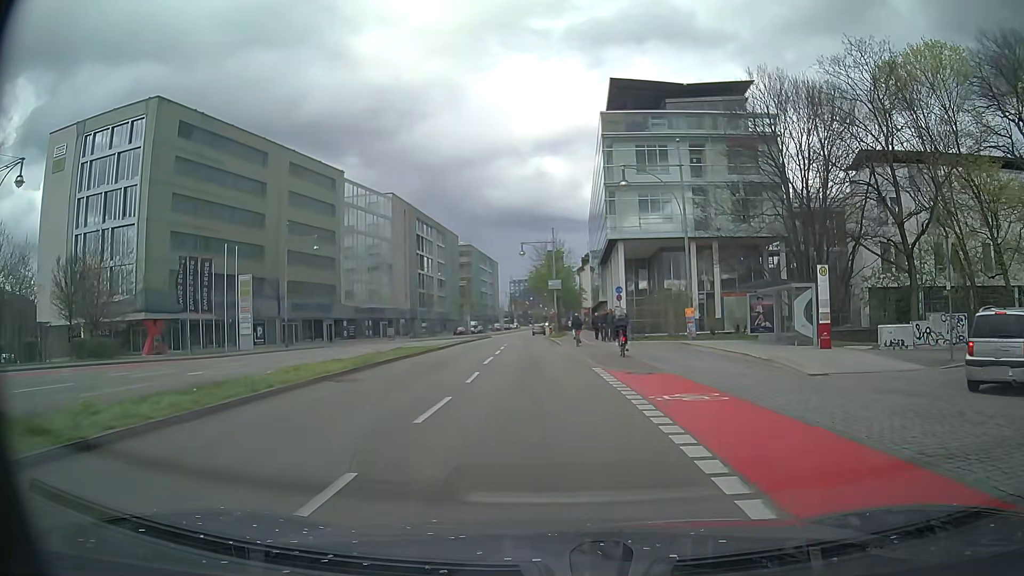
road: primary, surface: asphalt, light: Day
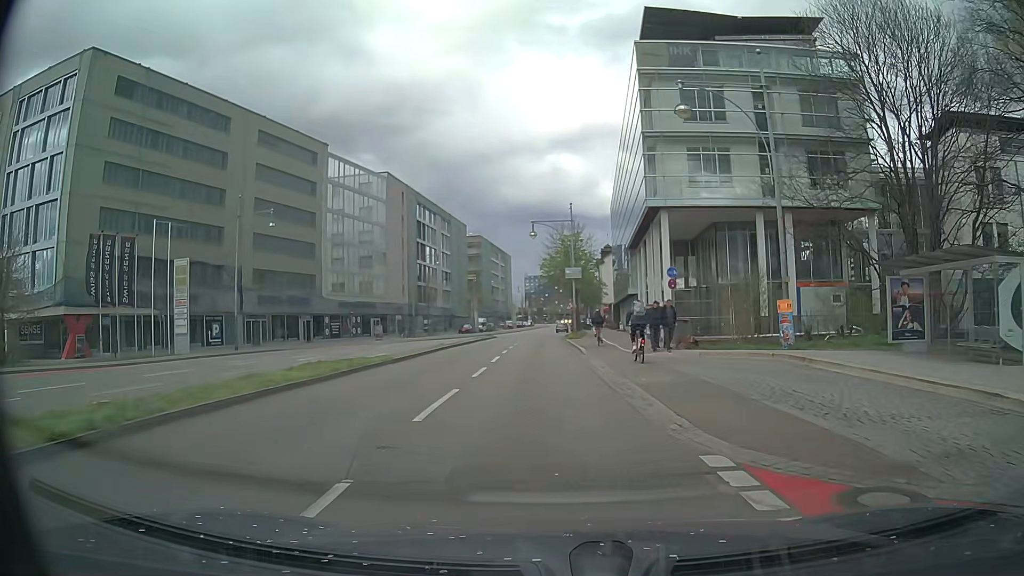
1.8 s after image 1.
(-0.2, +12.6) m; -2°
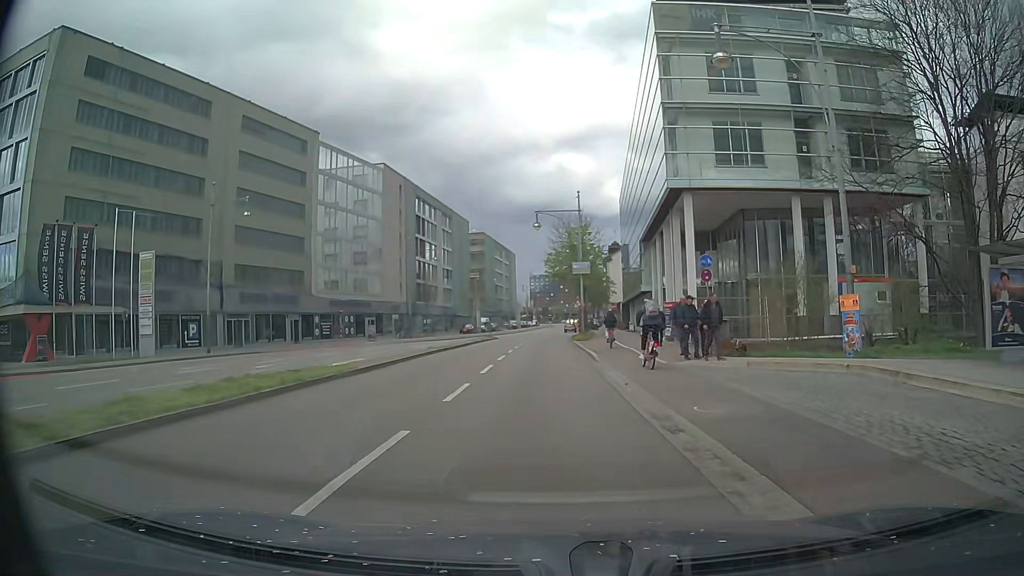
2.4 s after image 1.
(0.0, +4.8) m; 0°
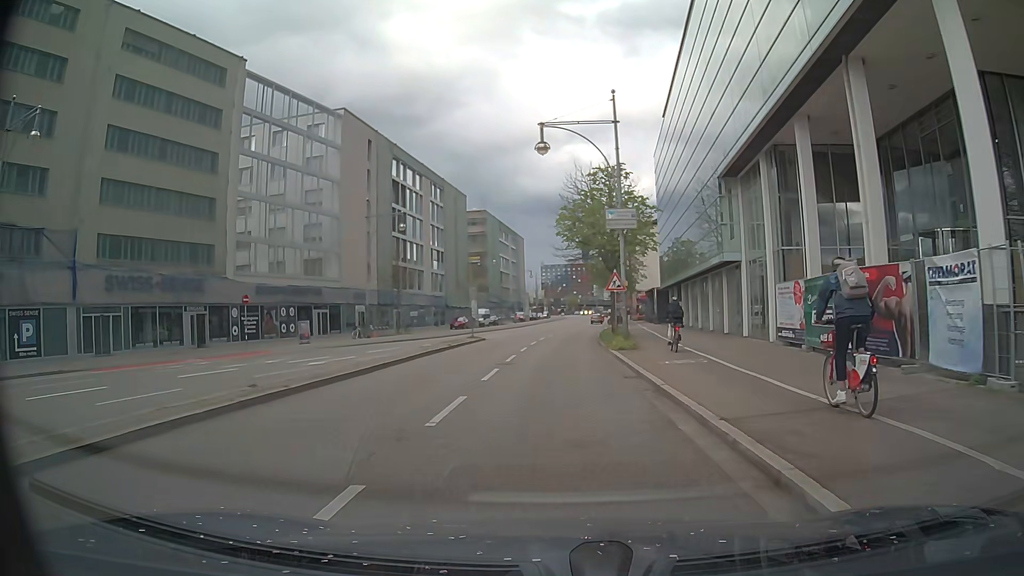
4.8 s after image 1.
(-0.3, +20.8) m; -1°
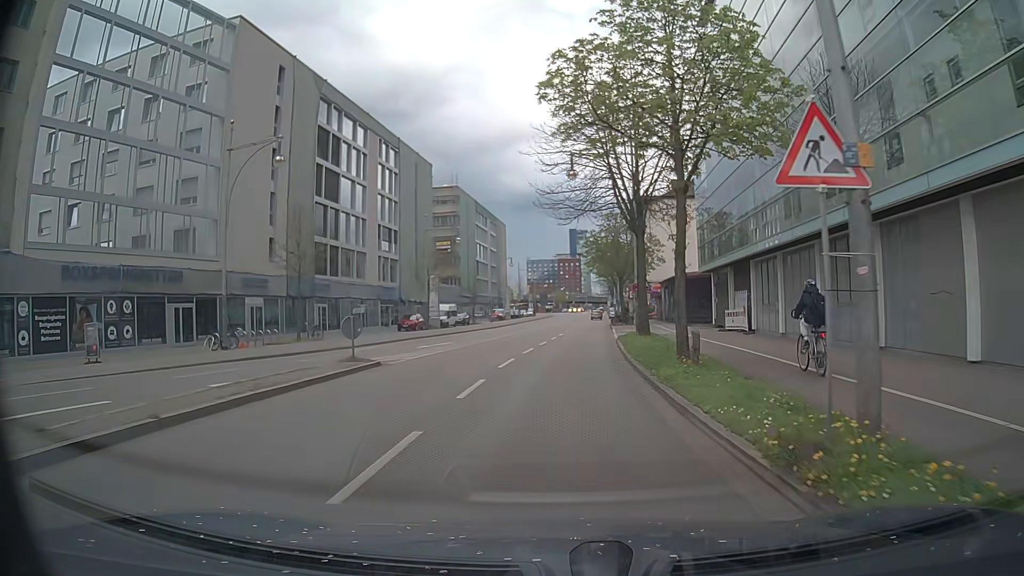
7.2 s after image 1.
(+0.4, +21.5) m; +3°
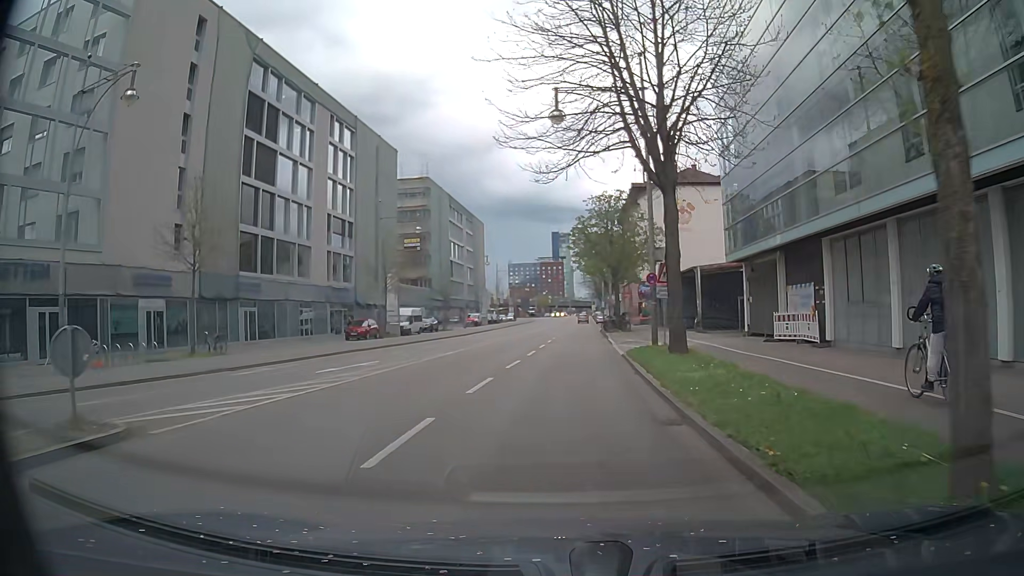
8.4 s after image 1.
(0.0, +10.7) m; +2°
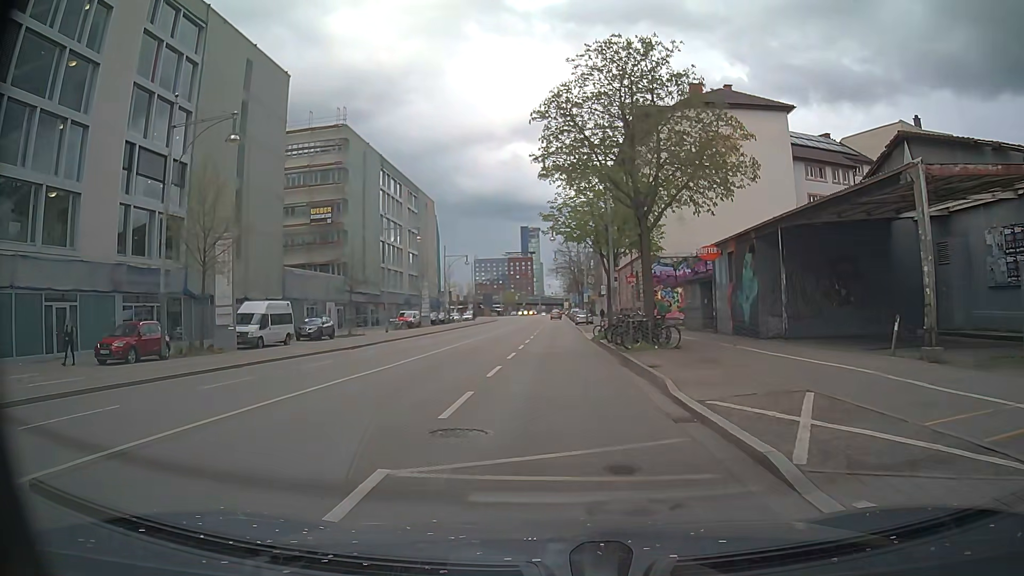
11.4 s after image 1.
(-0.3, +26.9) m; 0°
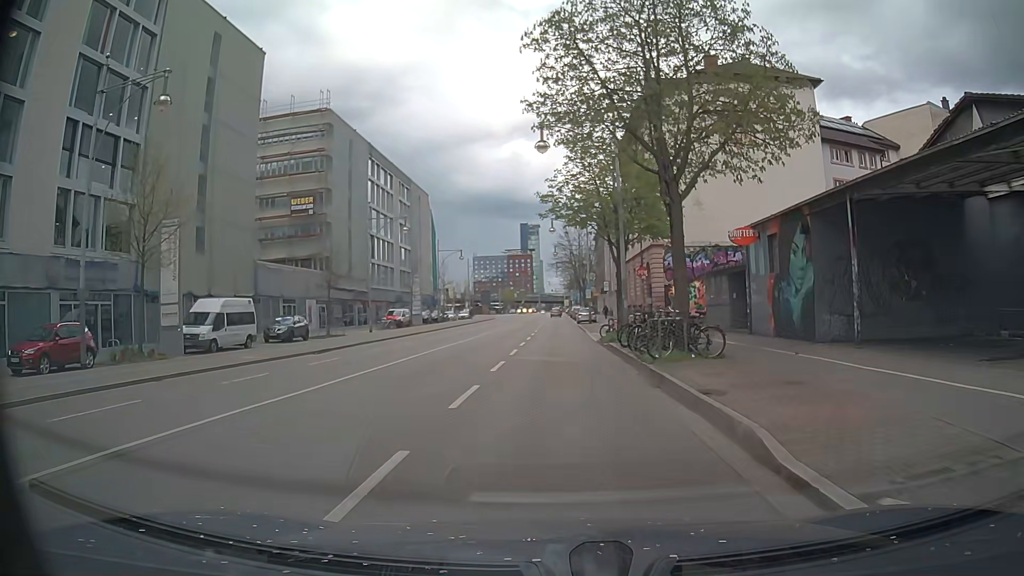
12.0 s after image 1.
(0.0, +5.3) m; +1°
(0, +10) (0, +20) (0, +30) (0, +40) (0, +50) (0, +60) (0, +70) (0, +80) (0, +90) (0, +100) m
